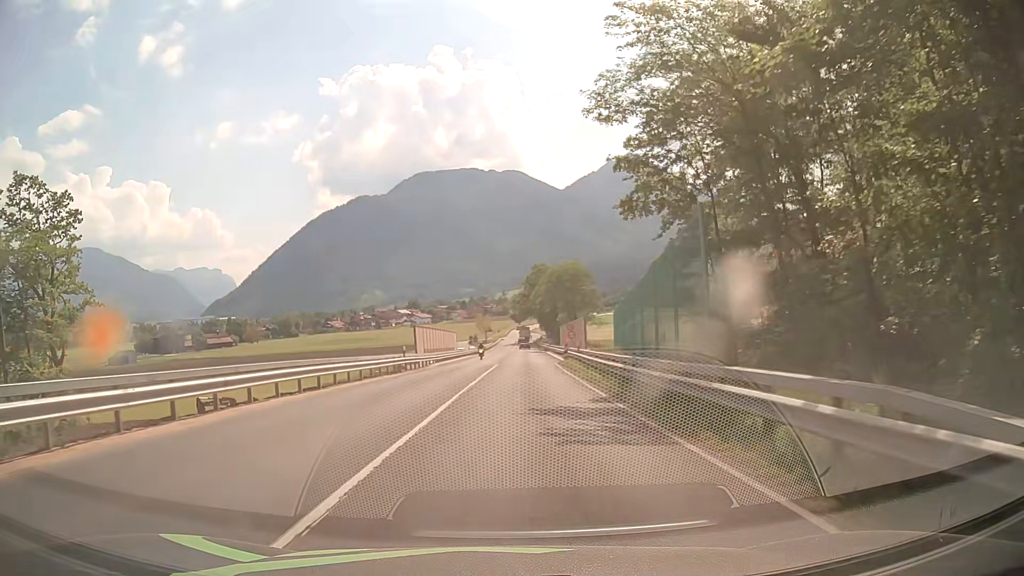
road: primary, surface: asphalt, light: Day
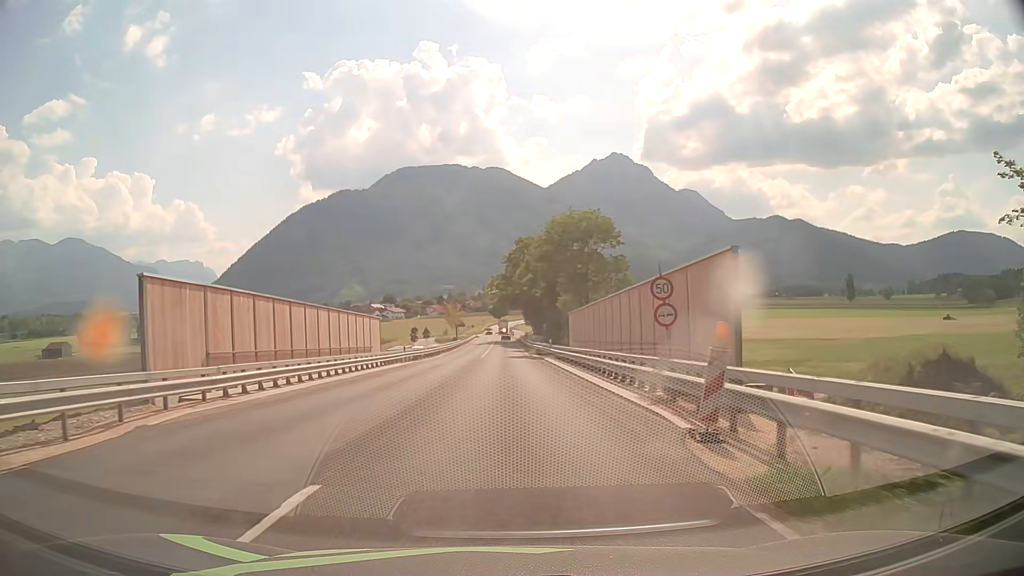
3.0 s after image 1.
(+1.0, +38.3) m; +2°
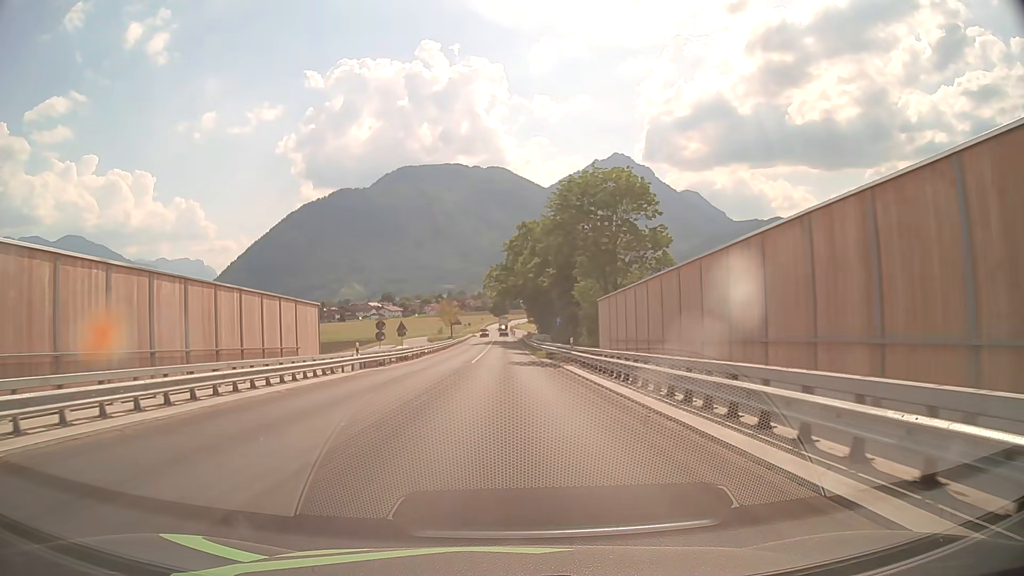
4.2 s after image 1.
(0.0, +15.3) m; 0°
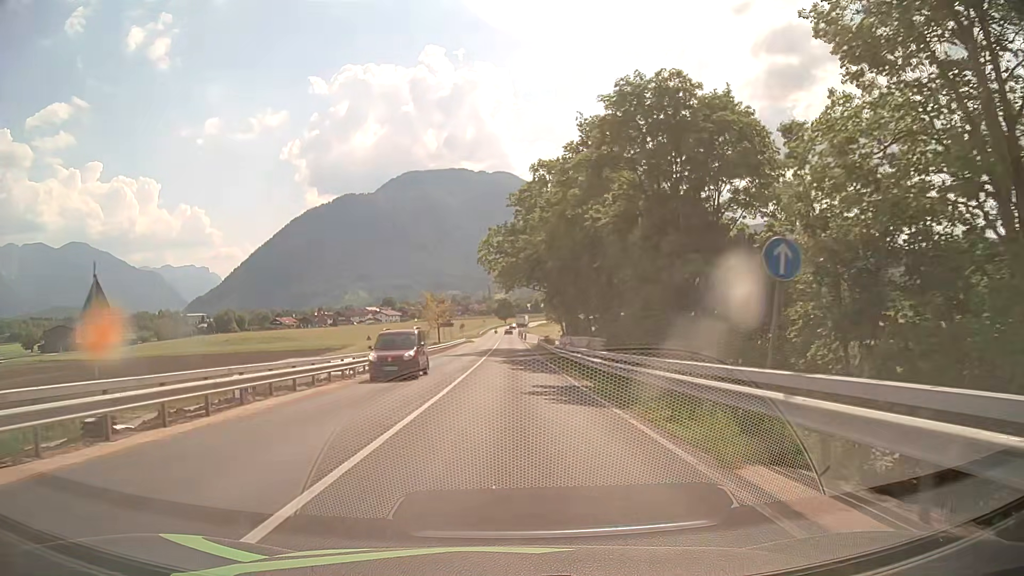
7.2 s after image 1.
(-0.1, +38.1) m; -1°
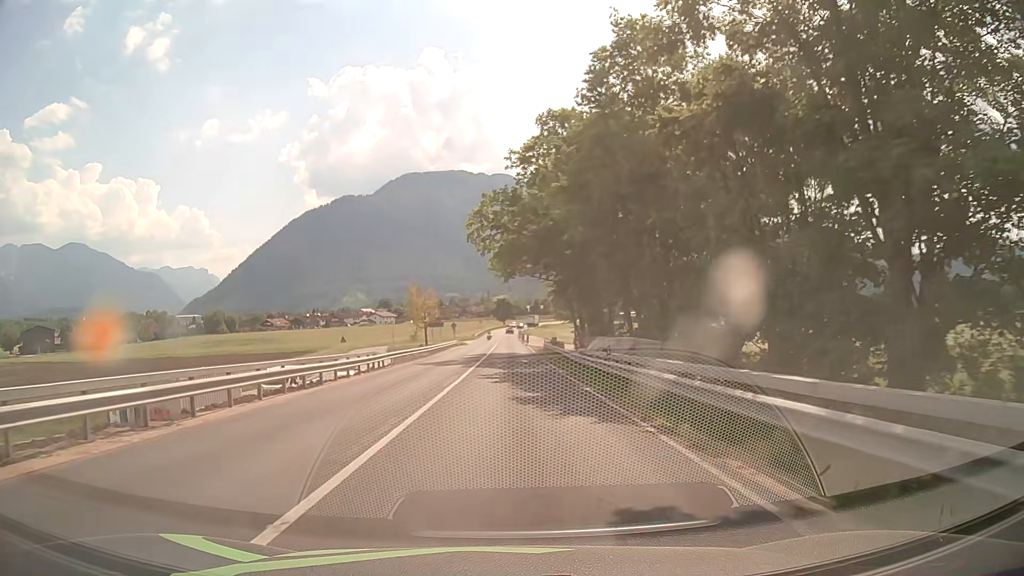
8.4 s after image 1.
(0.0, +15.2) m; 0°
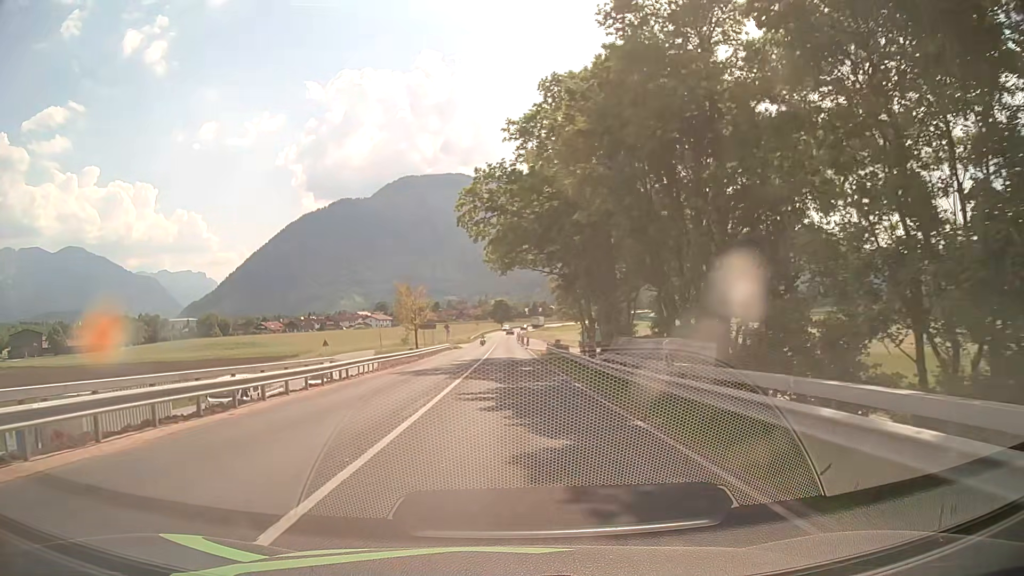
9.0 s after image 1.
(0.0, +7.6) m; 0°
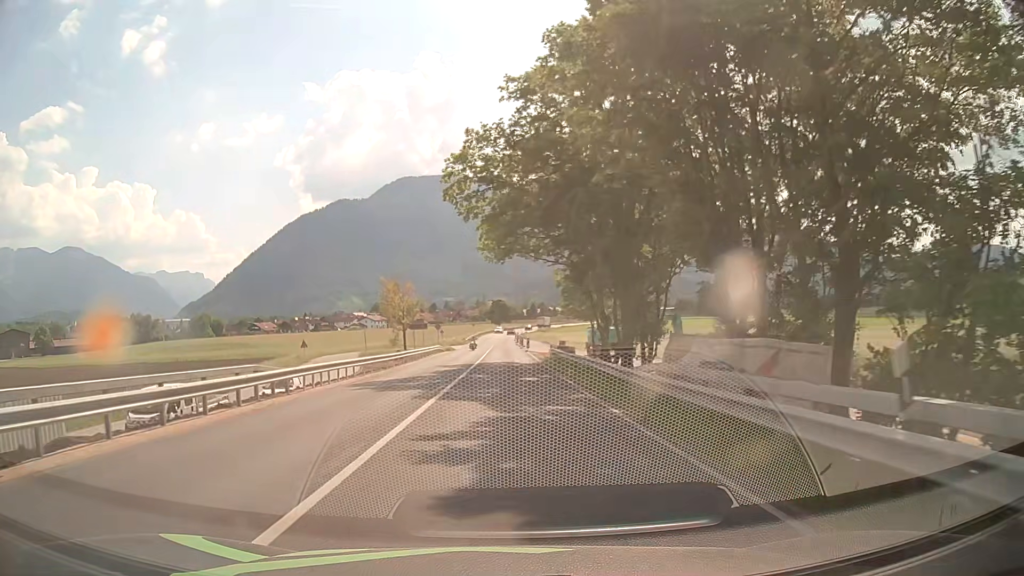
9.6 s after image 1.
(+0.1, +7.6) m; +1°
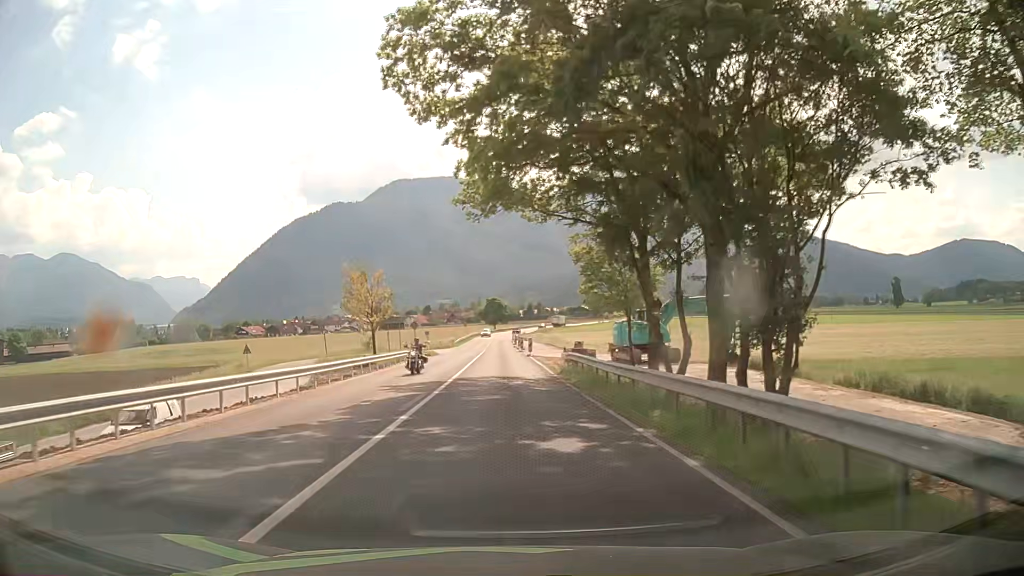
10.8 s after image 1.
(0.0, +15.2) m; 0°
(0, +10) (0, +20) (0, +30) (0, +40) (0, +50) (0, +60) (0, +70) (0, +80) (0, +90) (0, +100) m
